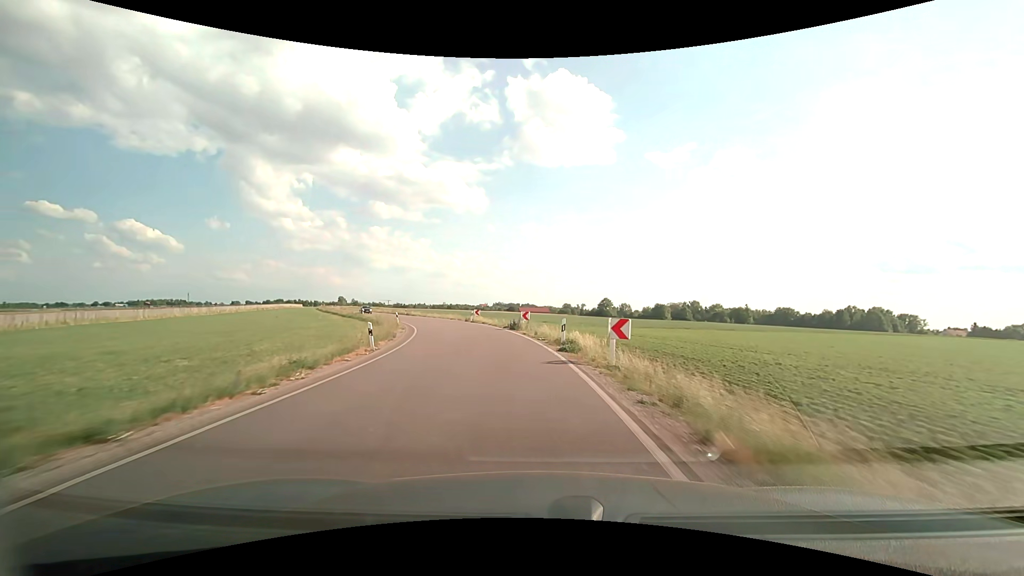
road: secondary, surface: asphalt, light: Day
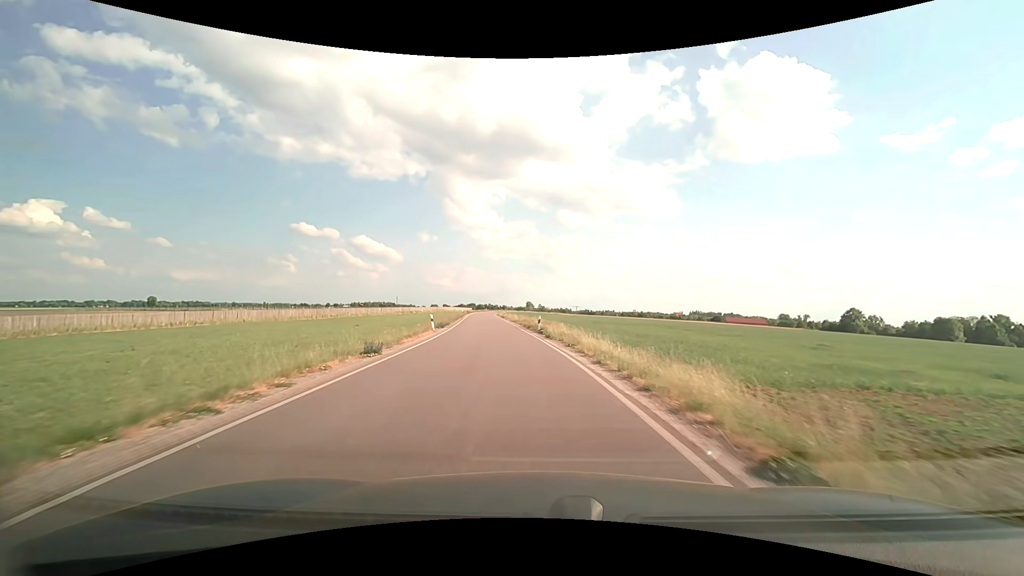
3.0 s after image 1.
(-9.0, +49.4) m; -21°
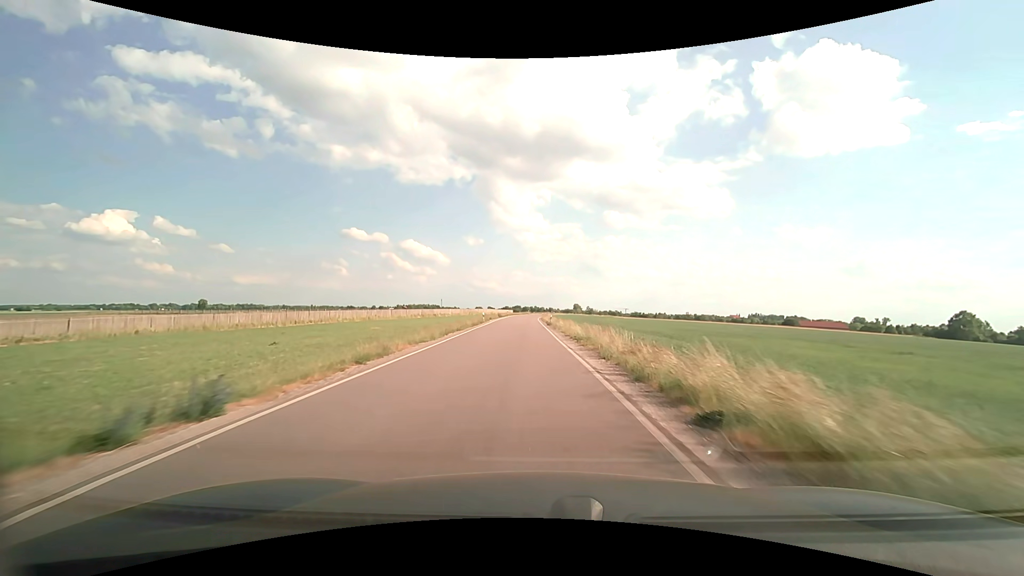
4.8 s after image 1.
(-2.1, +30.7) m; -6°
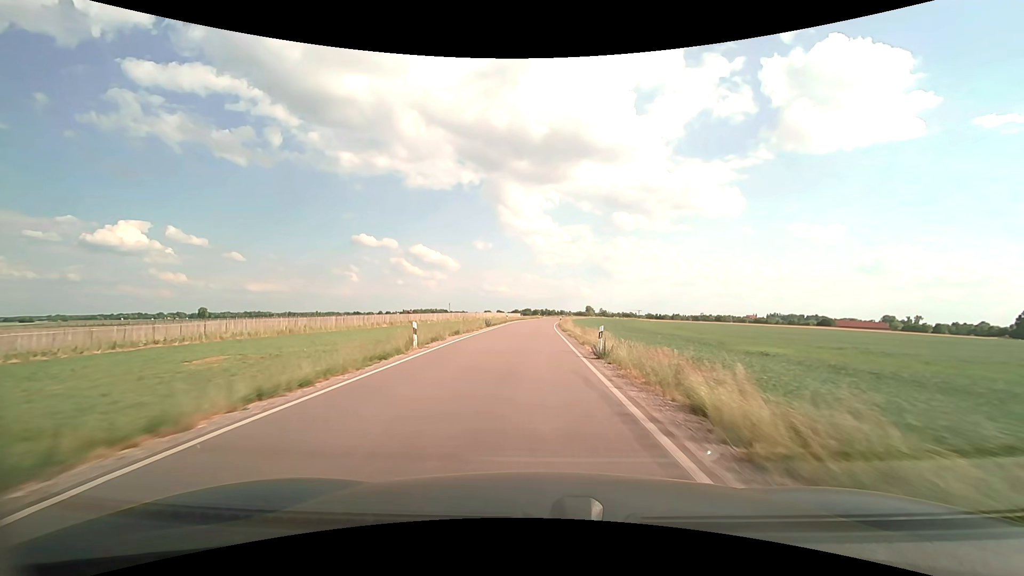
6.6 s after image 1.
(-0.5, +32.3) m; -1°
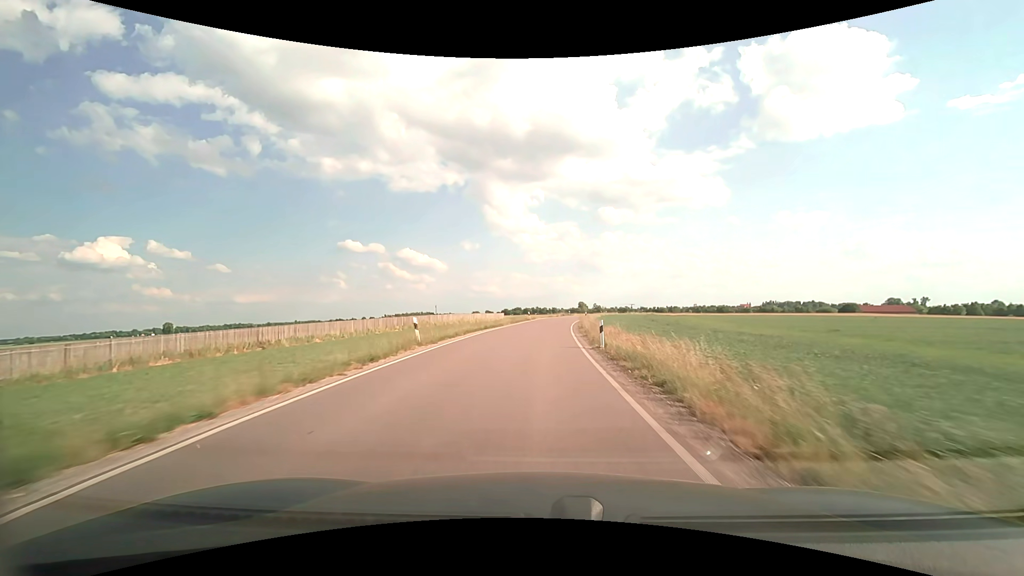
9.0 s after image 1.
(+0.3, +45.5) m; +1°
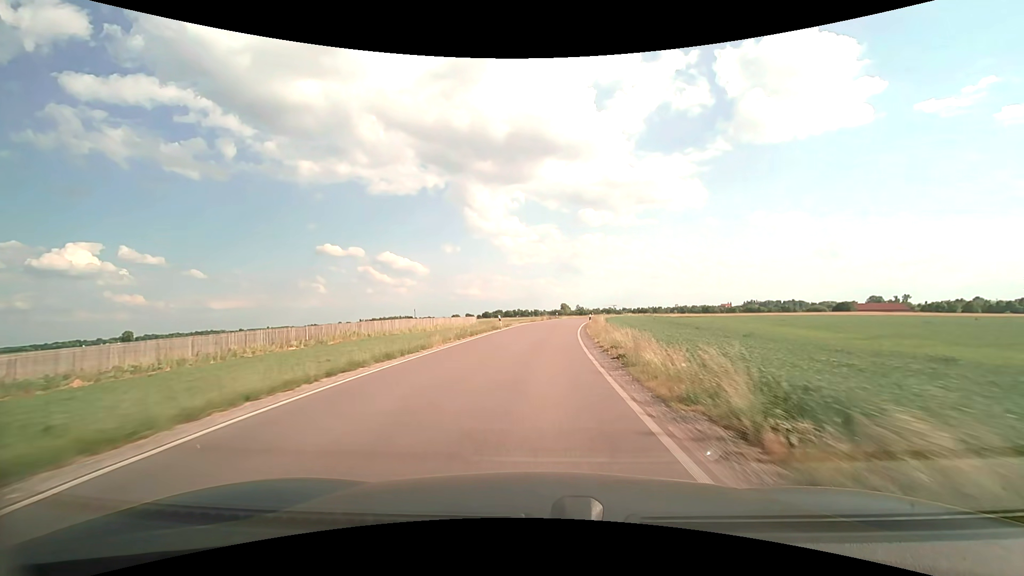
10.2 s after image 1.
(+0.4, +23.7) m; +2°
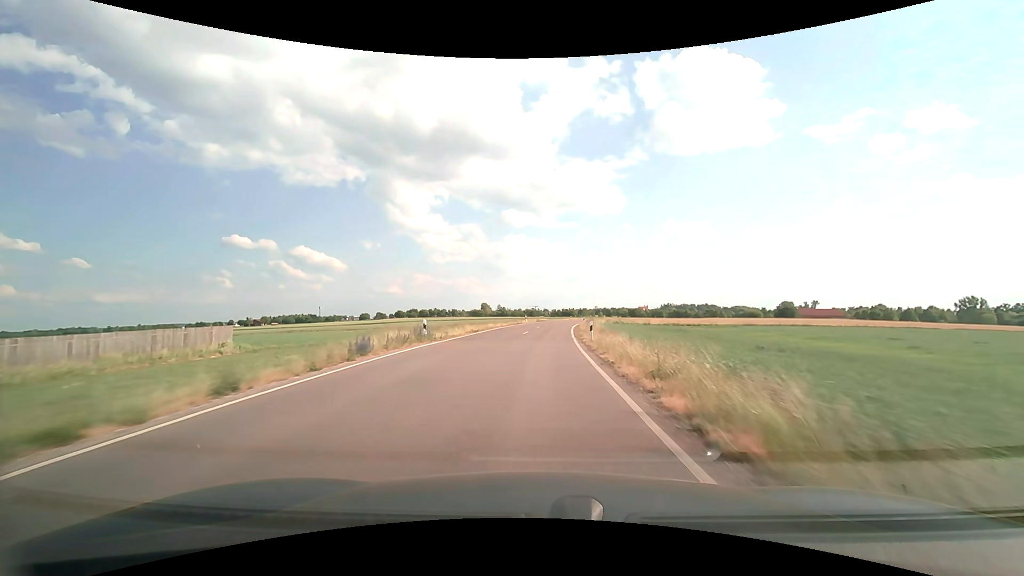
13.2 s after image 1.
(+4.6, +61.0) m; +9°
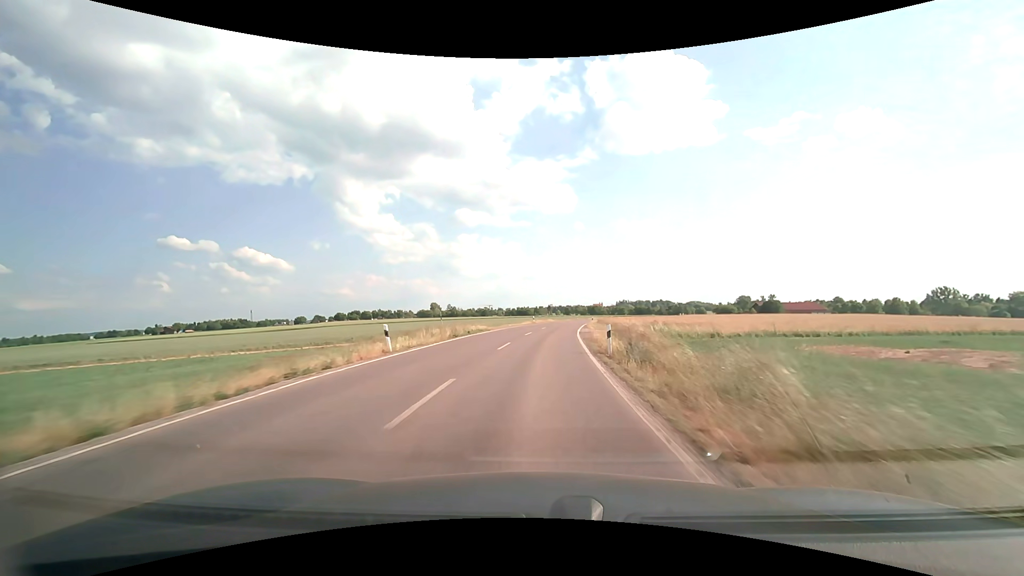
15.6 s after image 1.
(+2.4, +50.4) m; +5°
(0, +10) (0, +20) (+1, +30) (+2, +40) (+3, +50) (+4, +60) (+6, +70) (+7, +80) (+9, +89) (+11, +99) m
